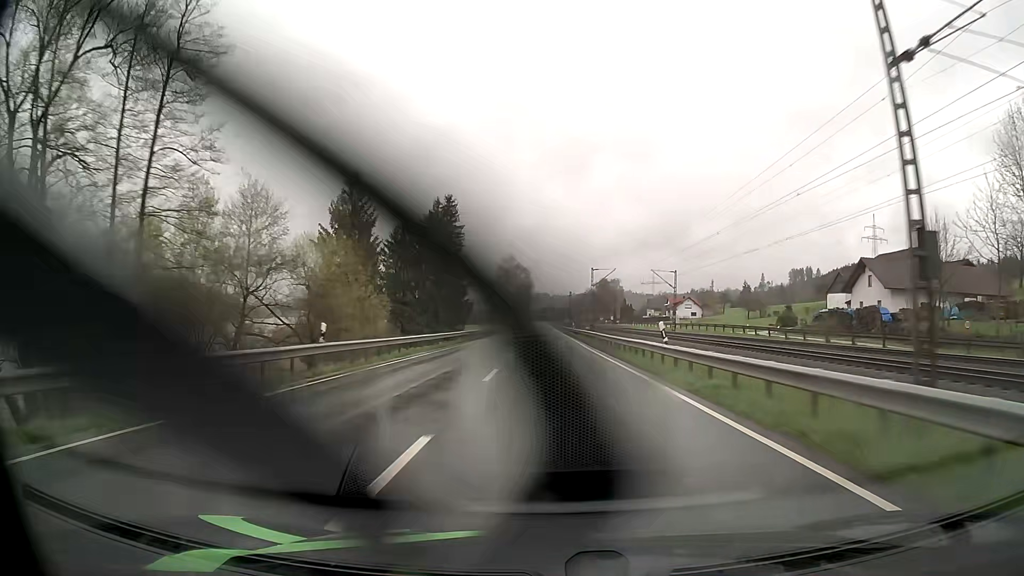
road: primary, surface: asphalt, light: Day
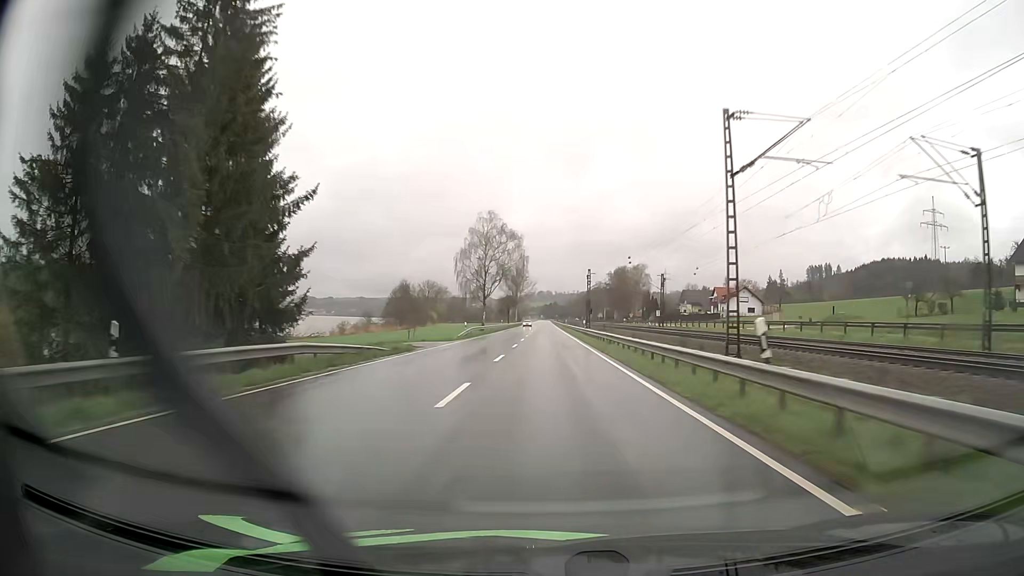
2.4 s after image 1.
(0.0, +65.9) m; 0°
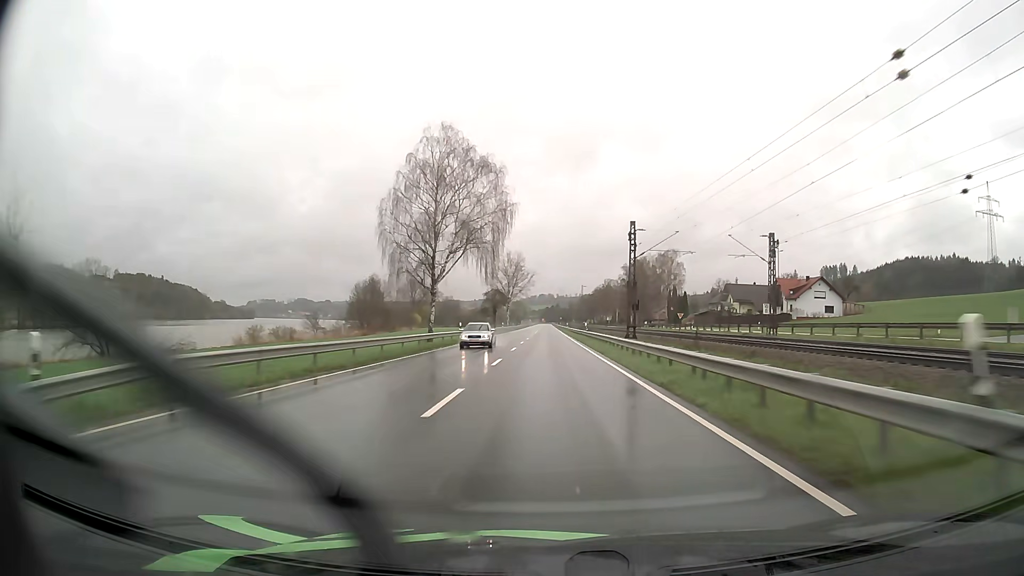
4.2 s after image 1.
(-0.1, +49.4) m; 0°
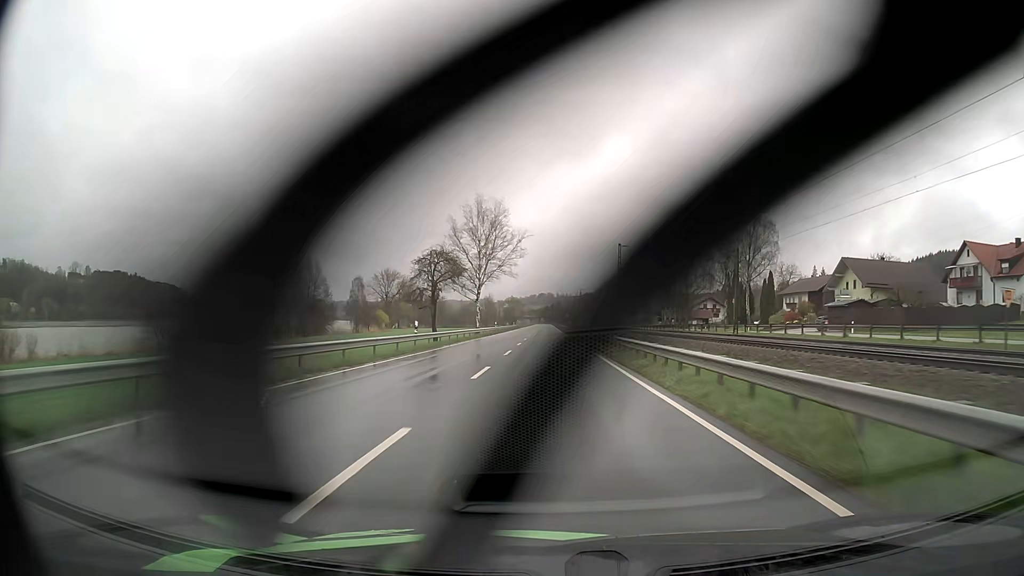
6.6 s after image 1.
(+0.1, +65.7) m; 0°
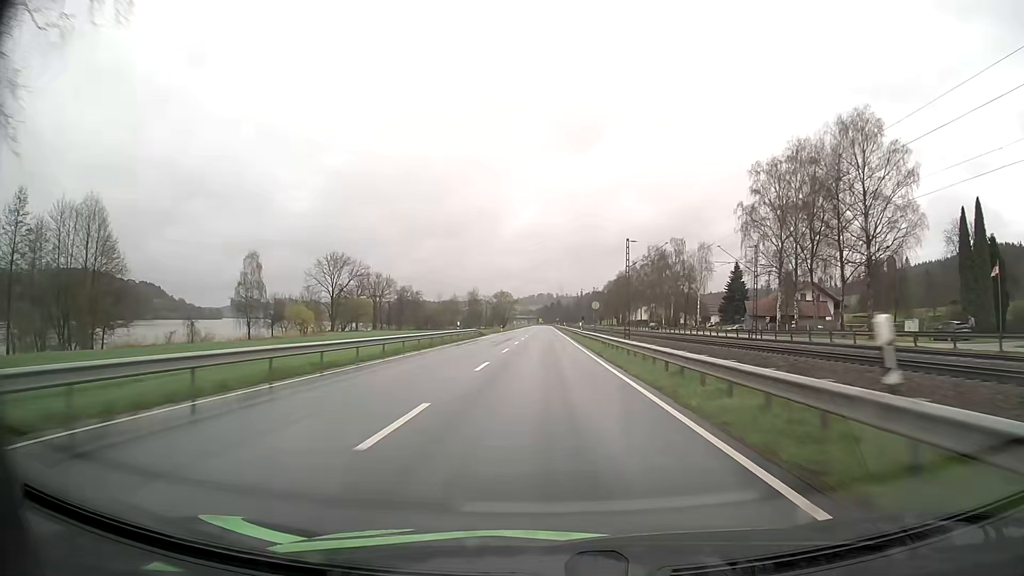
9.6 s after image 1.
(+0.2, +82.1) m; 0°
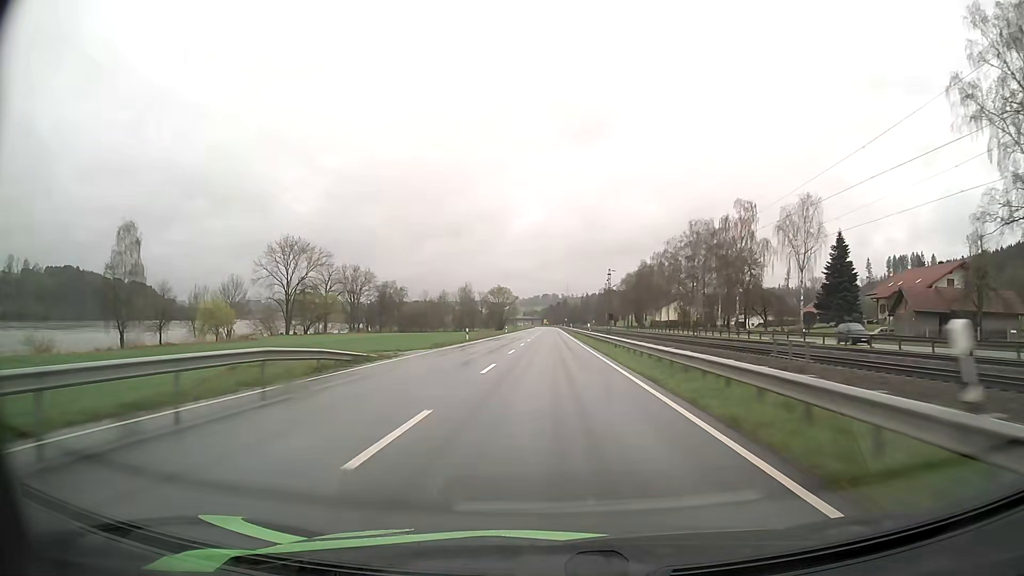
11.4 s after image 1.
(-0.2, +49.3) m; -1°
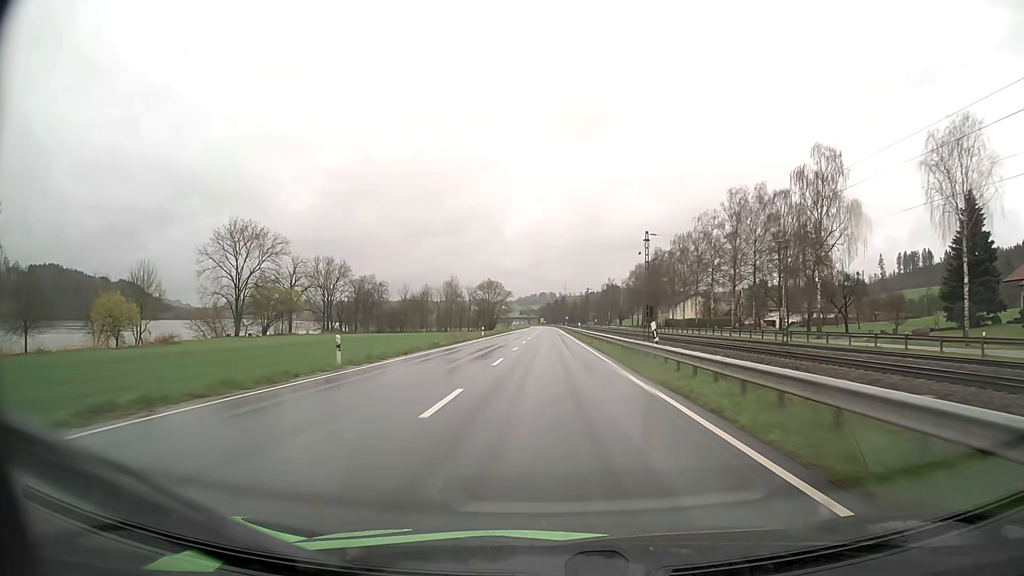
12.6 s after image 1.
(+0.1, +32.9) m; 0°
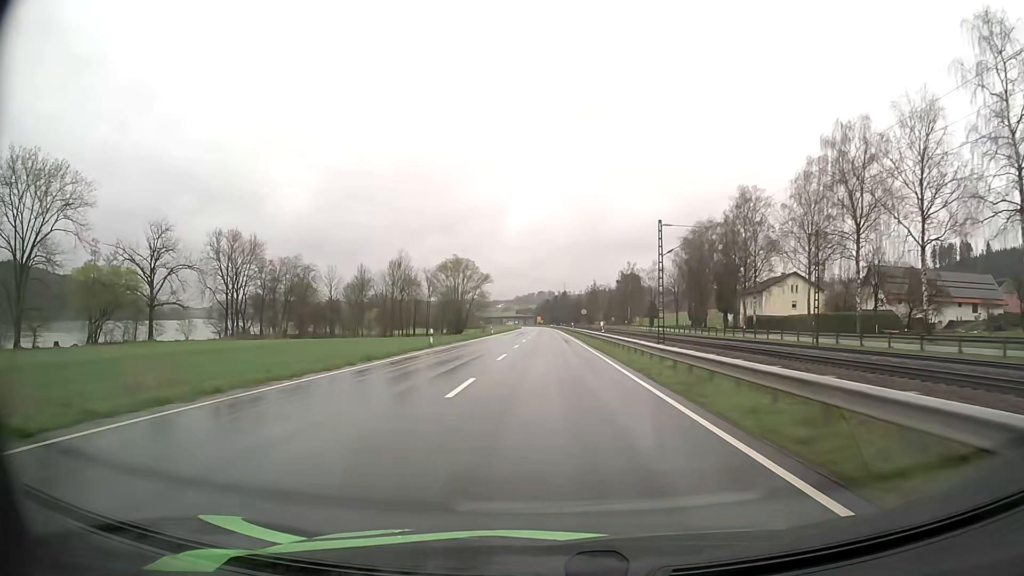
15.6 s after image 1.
(+0.2, +82.3) m; 0°
(0, +10) (0, +20) (0, +30) (0, +40) (0, +50) (0, +60) (0, +70) (0, +80) (0, +90) (0, +100) m
